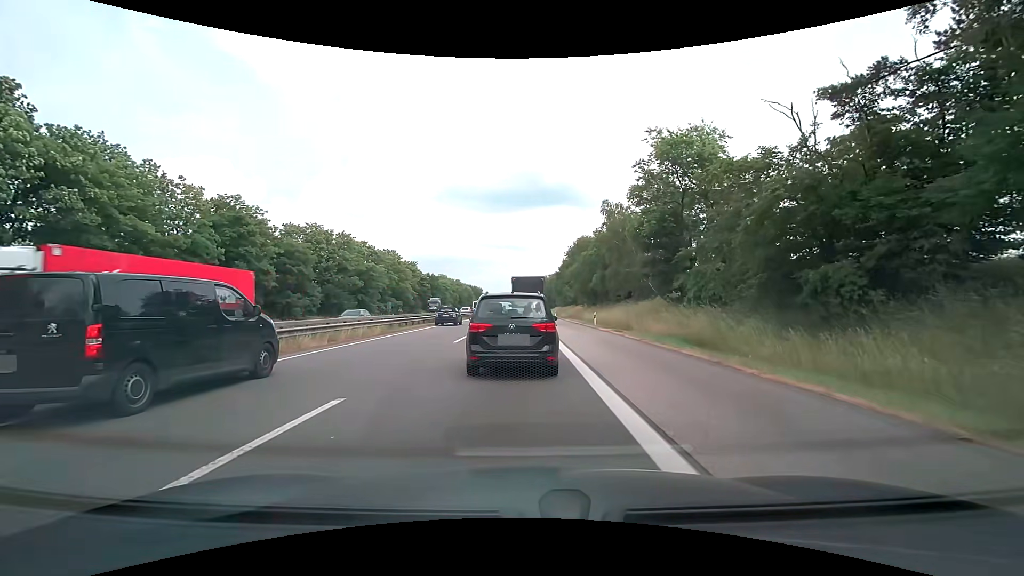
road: motorway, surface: asphalt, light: Day
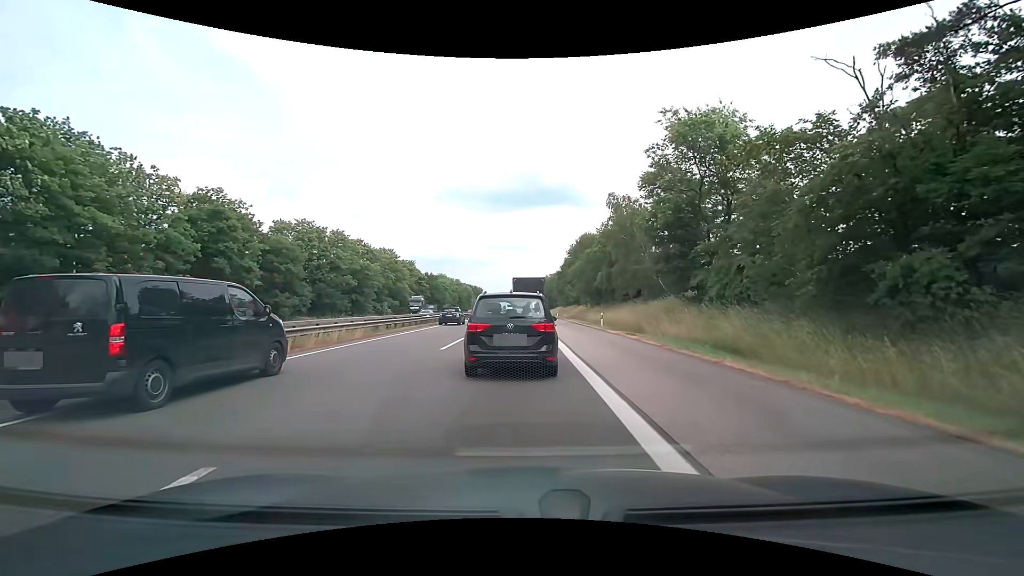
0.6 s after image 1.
(0.0, +3.1) m; 0°
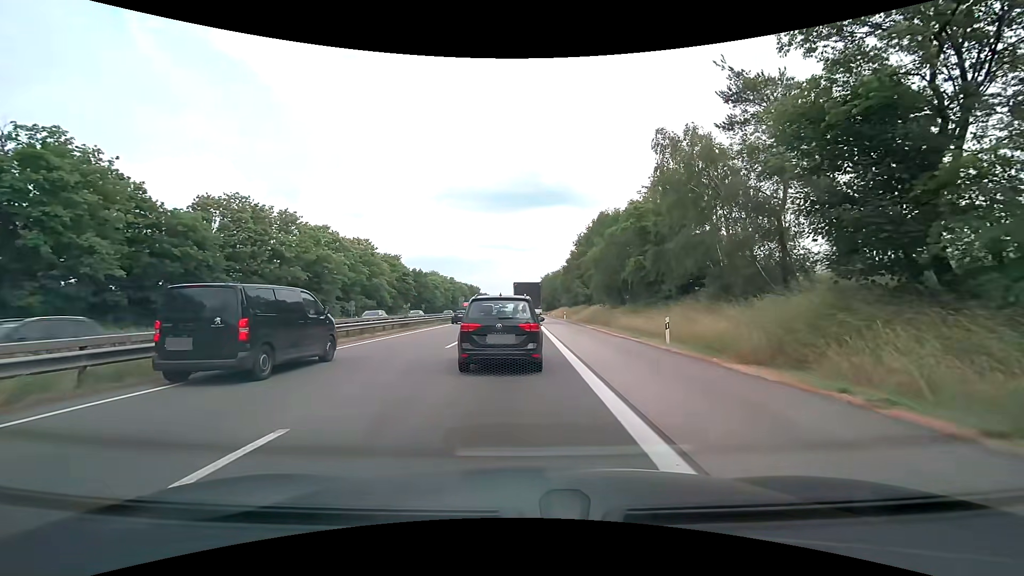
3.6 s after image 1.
(0.0, +16.7) m; 0°
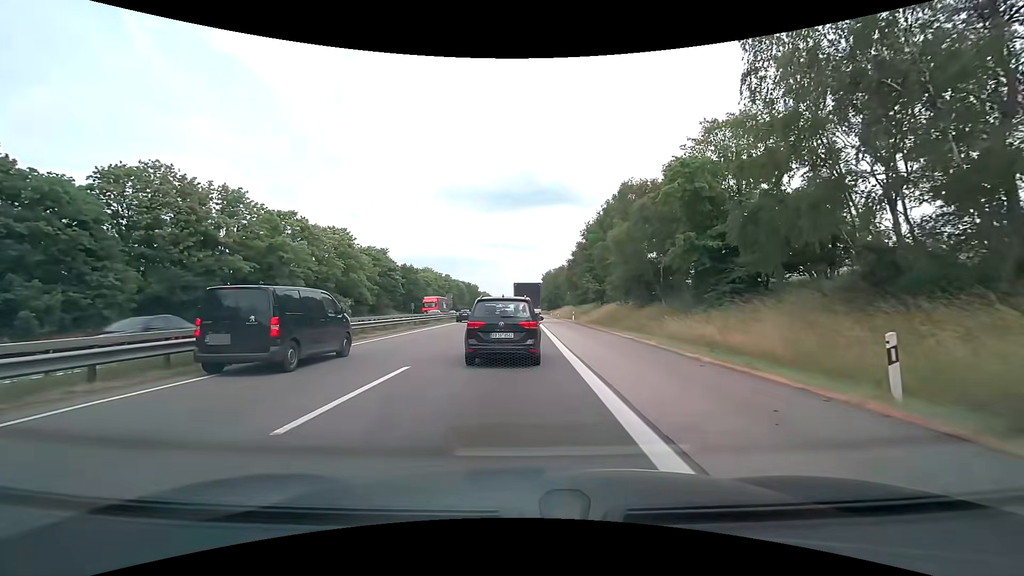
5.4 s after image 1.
(0.0, +11.9) m; 0°
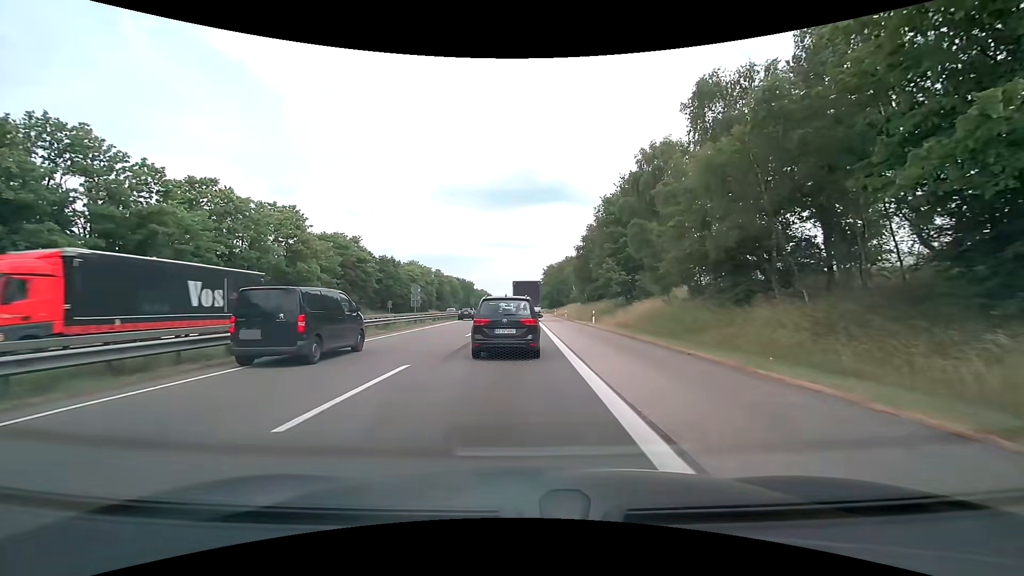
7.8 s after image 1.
(-0.1, +17.7) m; 0°
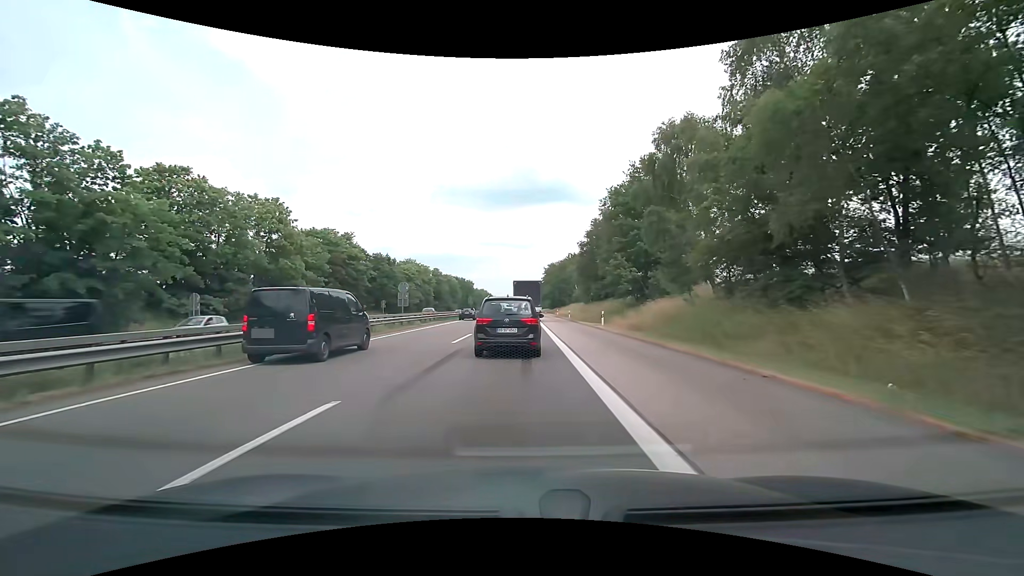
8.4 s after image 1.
(-0.1, +4.4) m; -1°
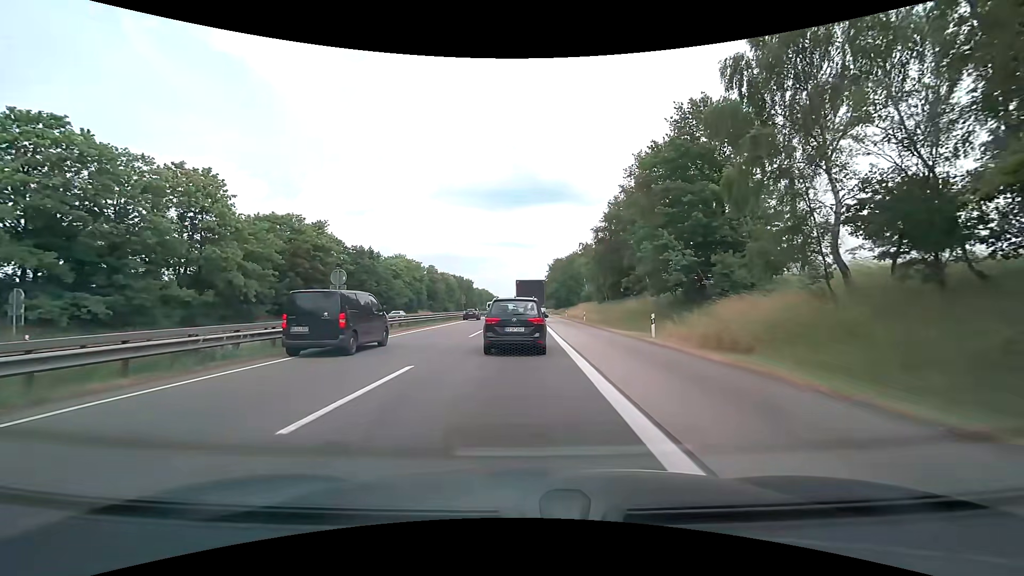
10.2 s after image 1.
(-0.1, +13.4) m; 0°
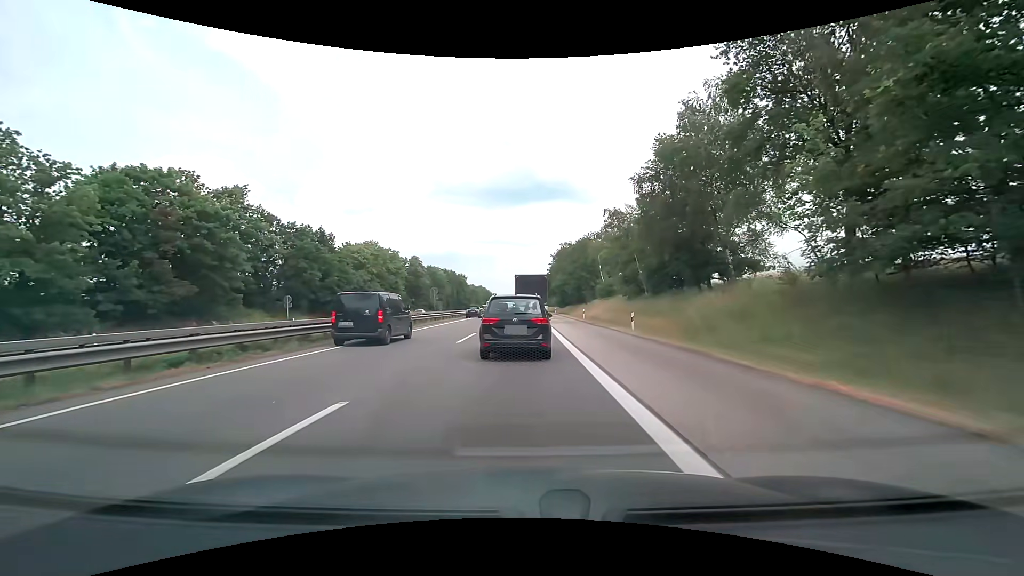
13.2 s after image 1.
(0.0, +22.1) m; 0°
